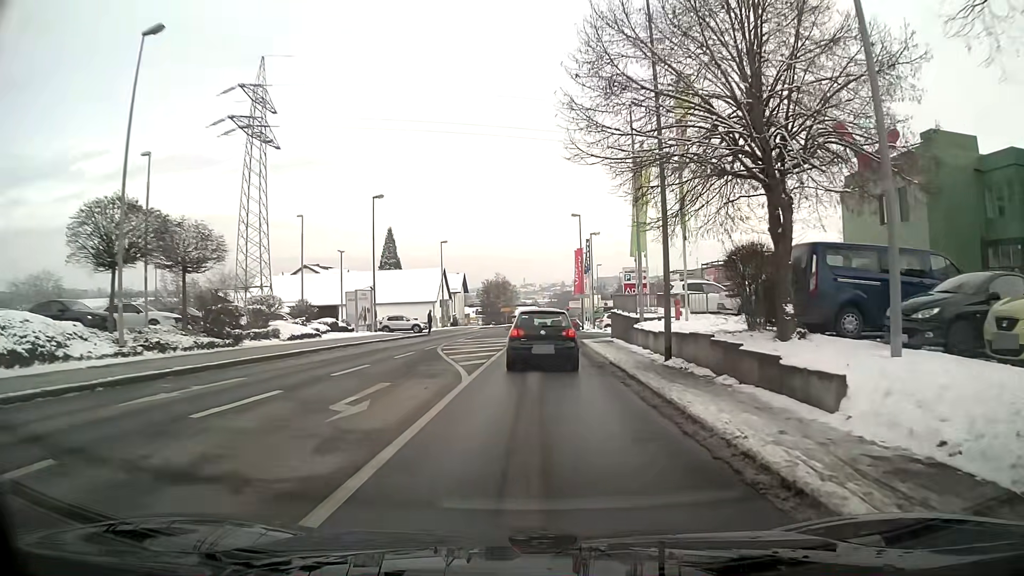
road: tertiary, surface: asphalt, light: Day
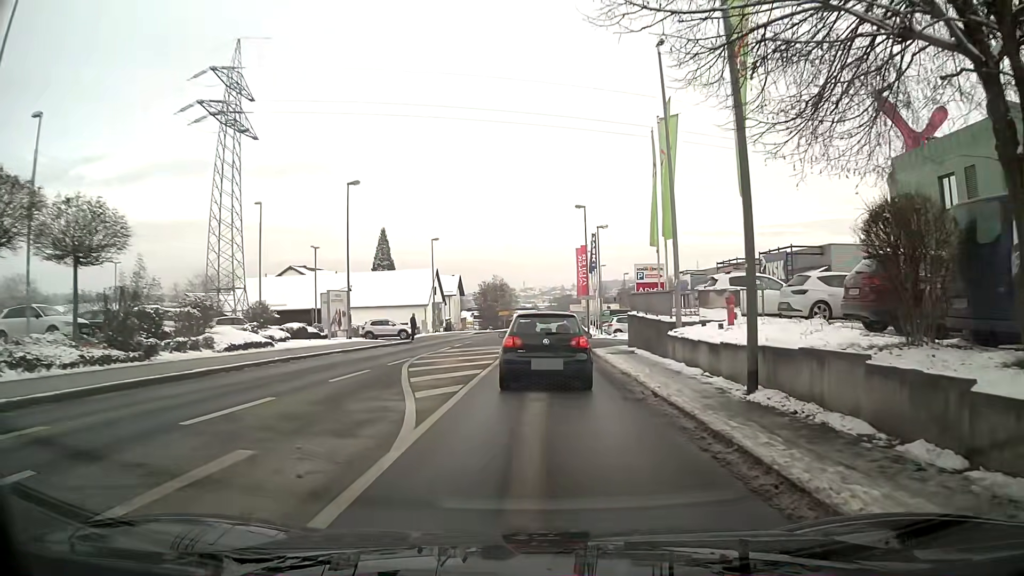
(0.0, +6.4) m; 0°
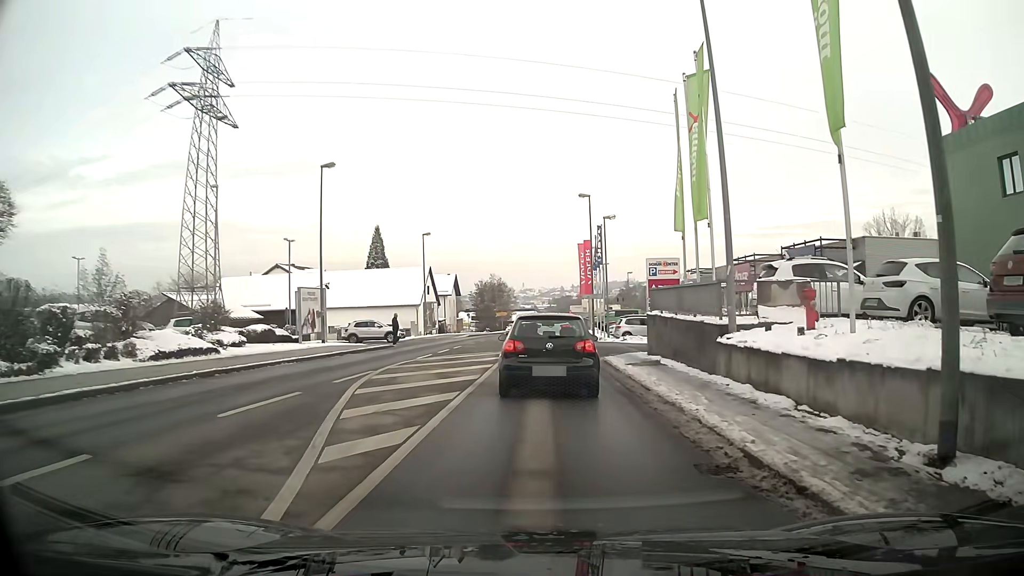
(0.0, +5.1) m; -1°
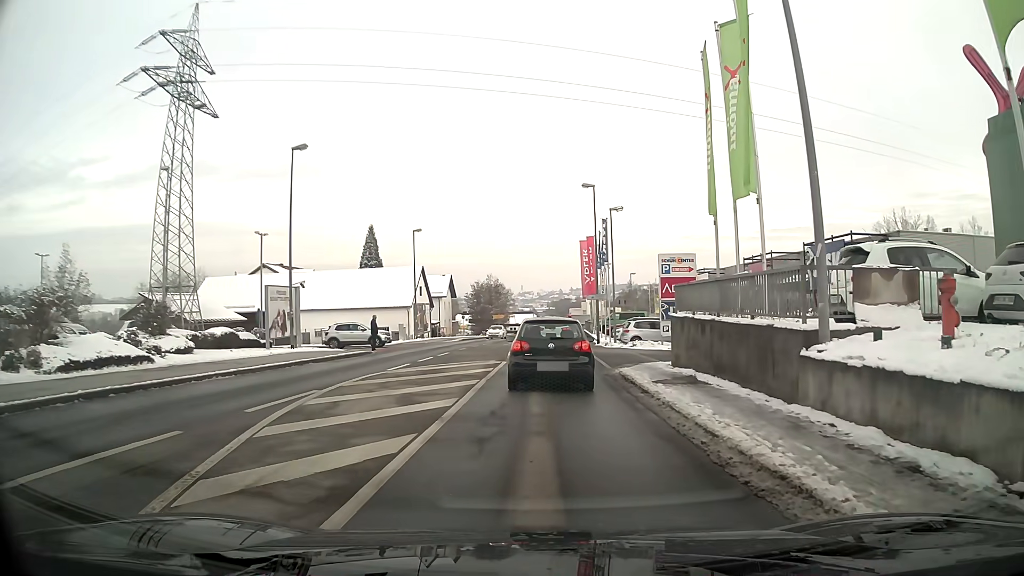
(0.0, +4.5) m; +1°
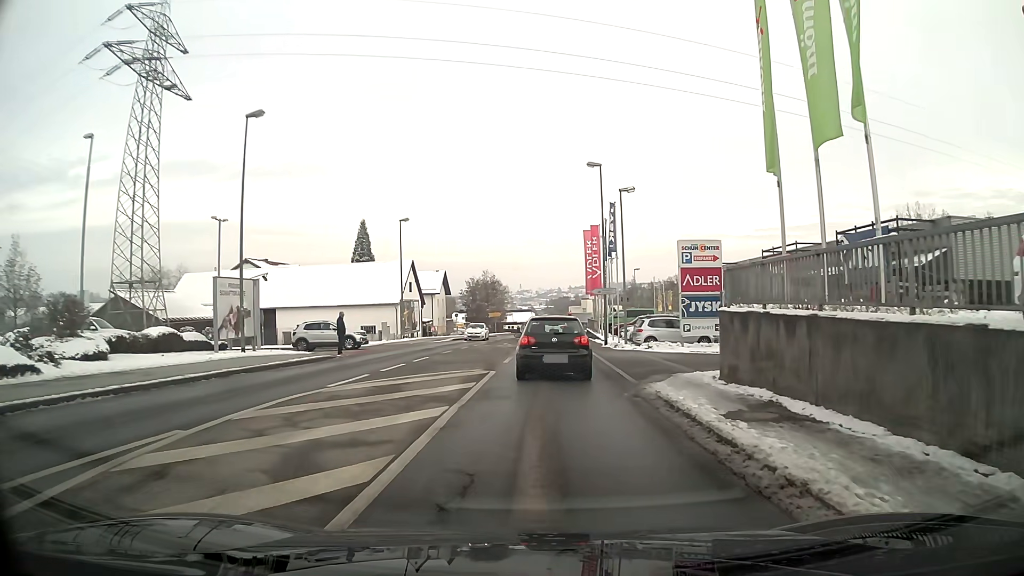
(+0.1, +5.6) m; +1°
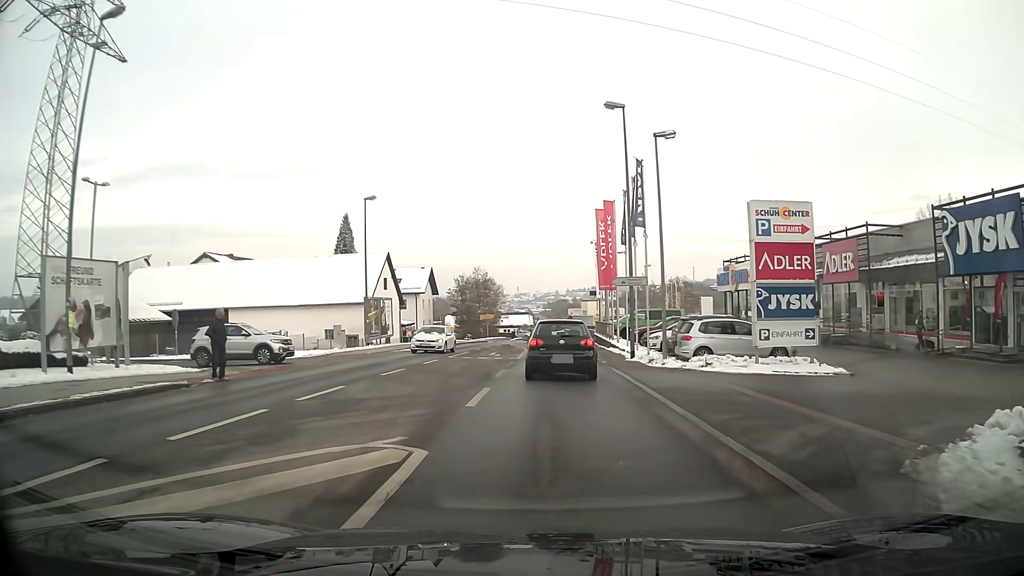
(0.0, +11.3) m; 0°
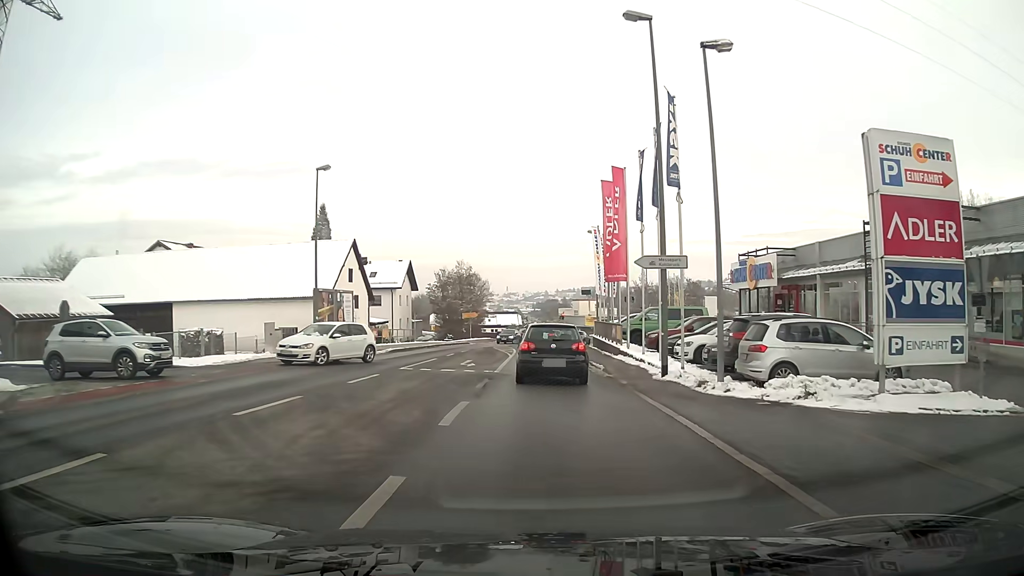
(+0.1, +8.5) m; +1°
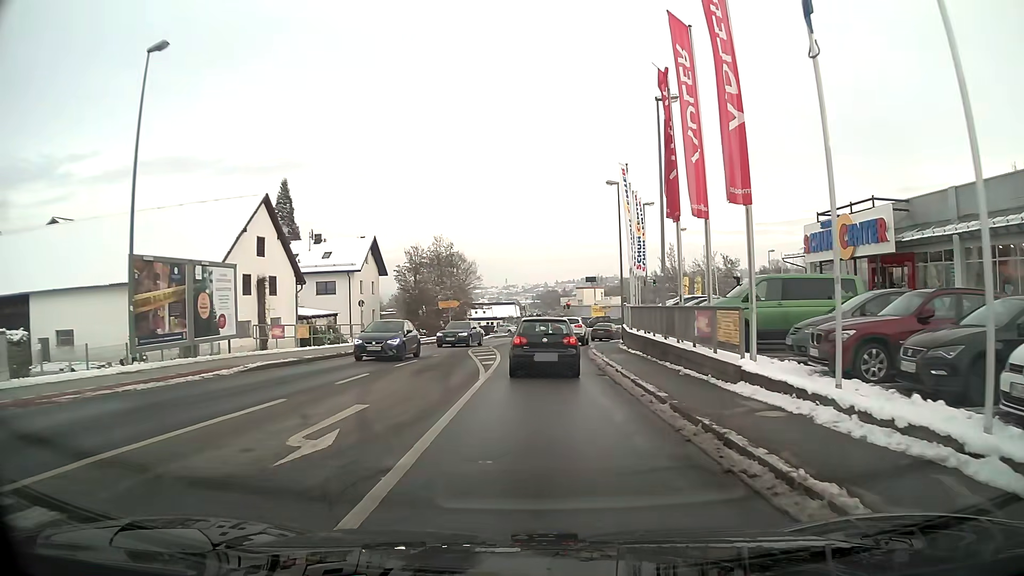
(0.0, +17.8) m; 0°
